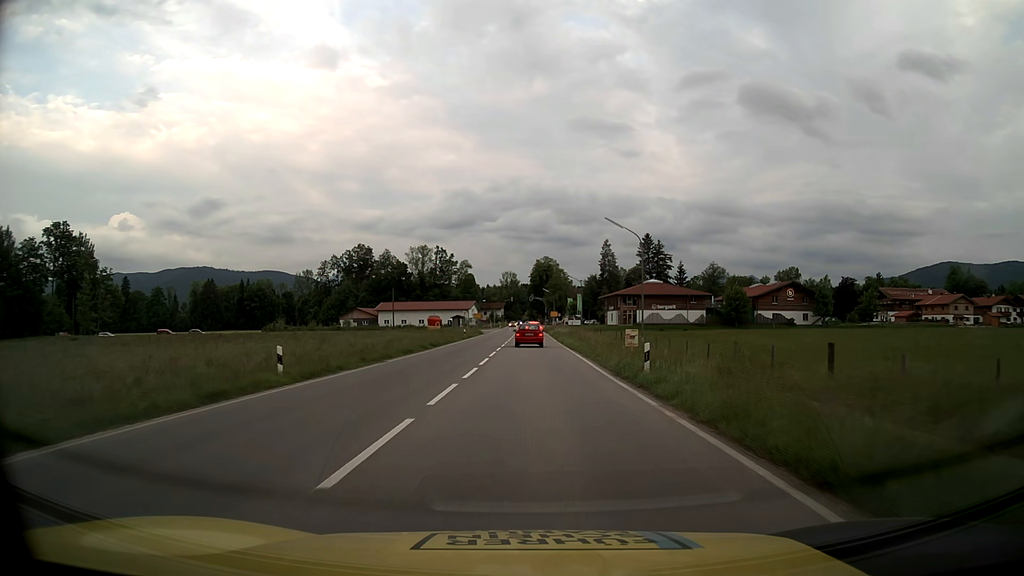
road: primary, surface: asphalt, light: Day
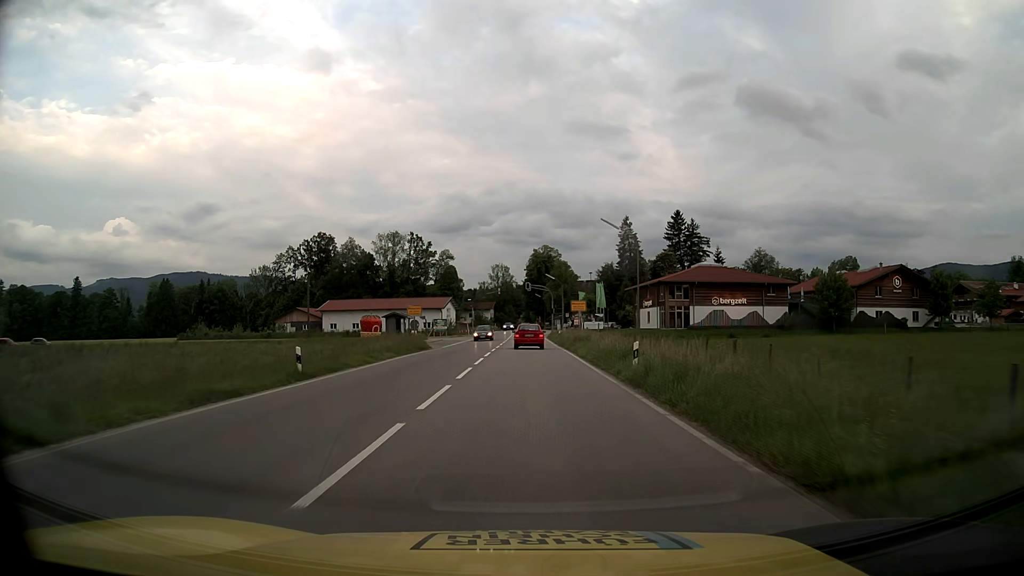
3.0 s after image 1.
(+0.2, +48.3) m; 0°
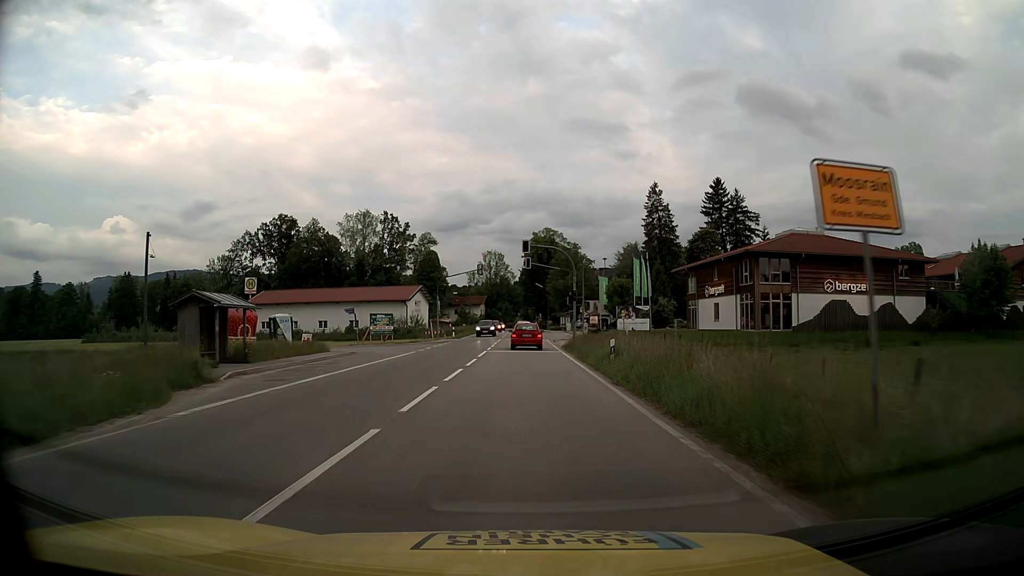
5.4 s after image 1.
(0.0, +36.3) m; 0°
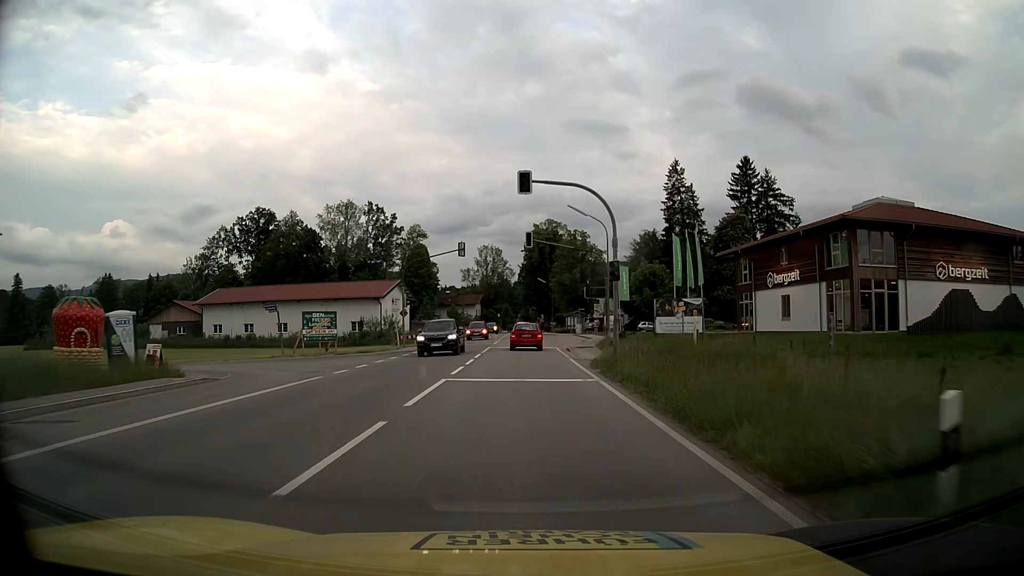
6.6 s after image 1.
(0.0, +17.1) m; 0°
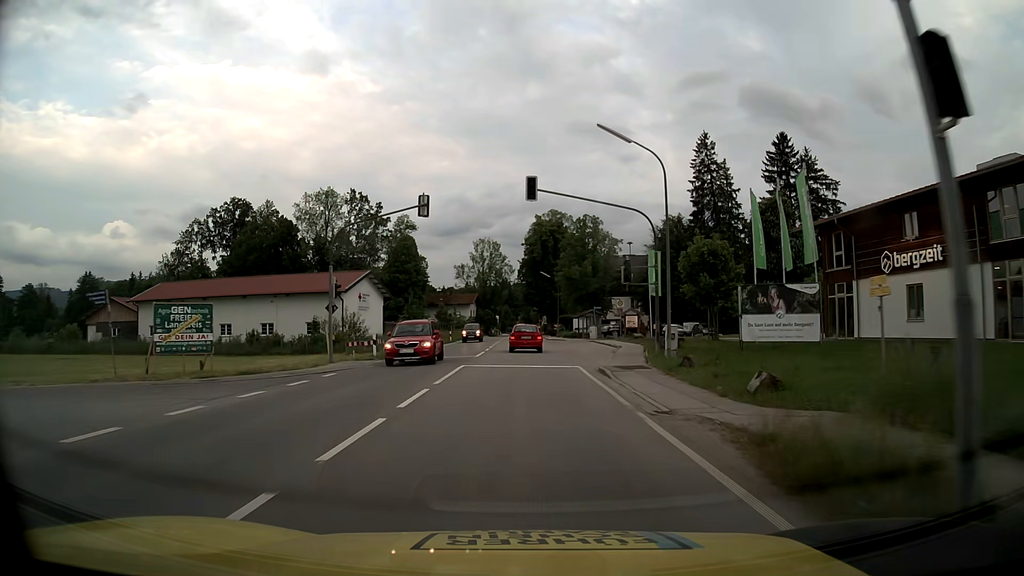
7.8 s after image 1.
(0.0, +16.5) m; 0°
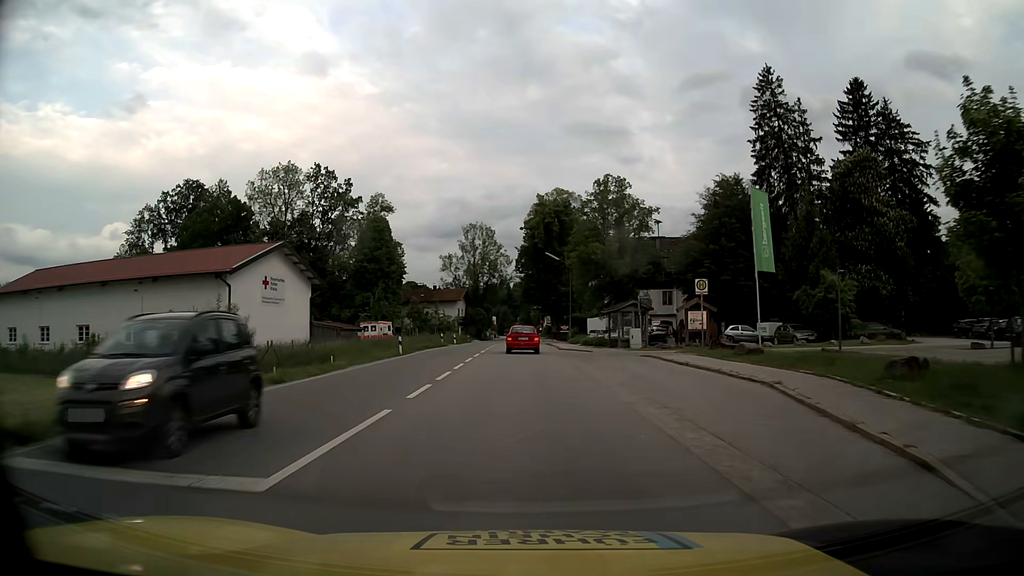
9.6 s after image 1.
(0.0, +24.2) m; 0°
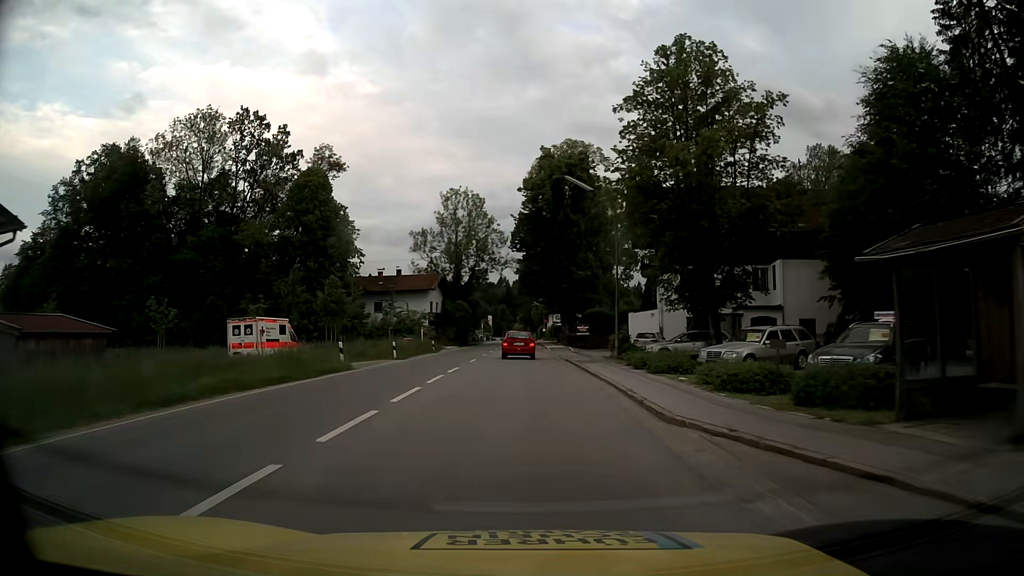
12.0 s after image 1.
(-0.1, +32.0) m; 0°
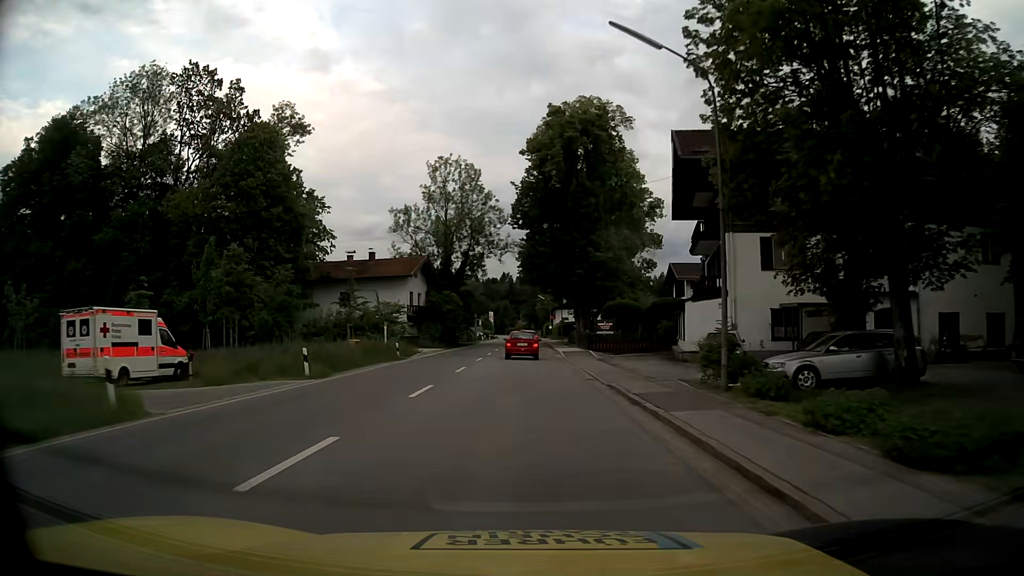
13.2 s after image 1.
(-0.1, +16.1) m; 0°
